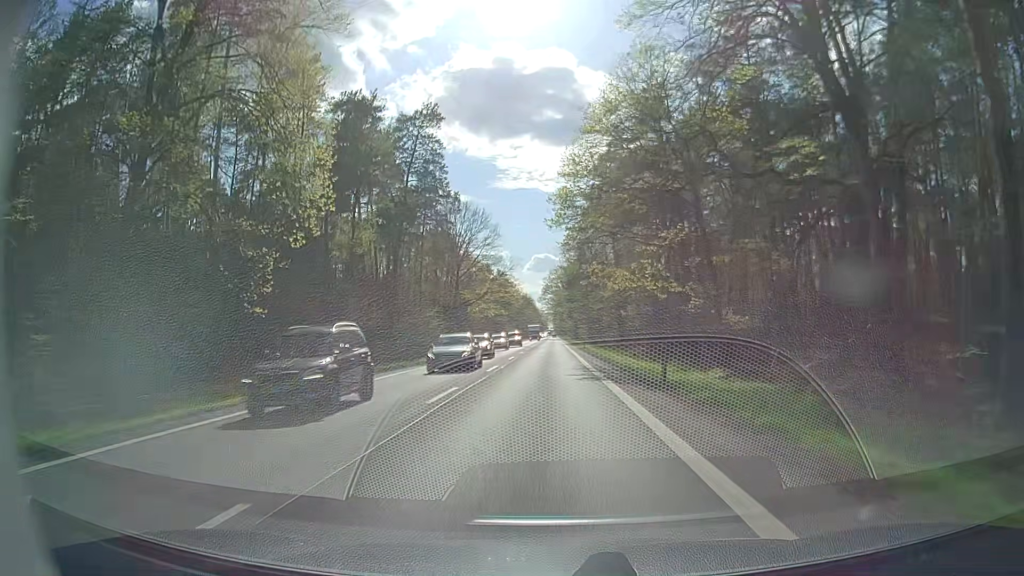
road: secondary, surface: asphalt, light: Day
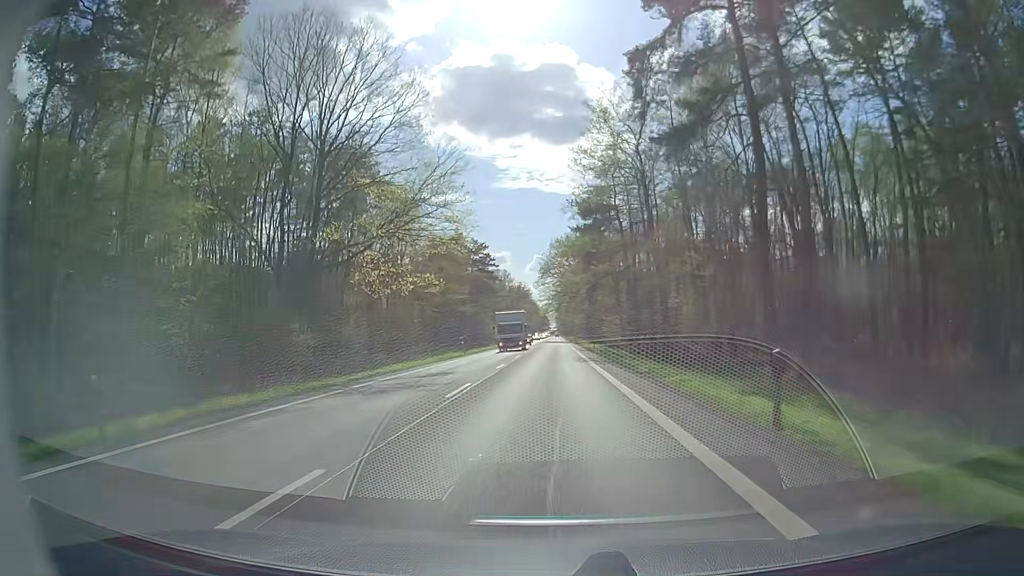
(-0.3, +59.5) m; 0°
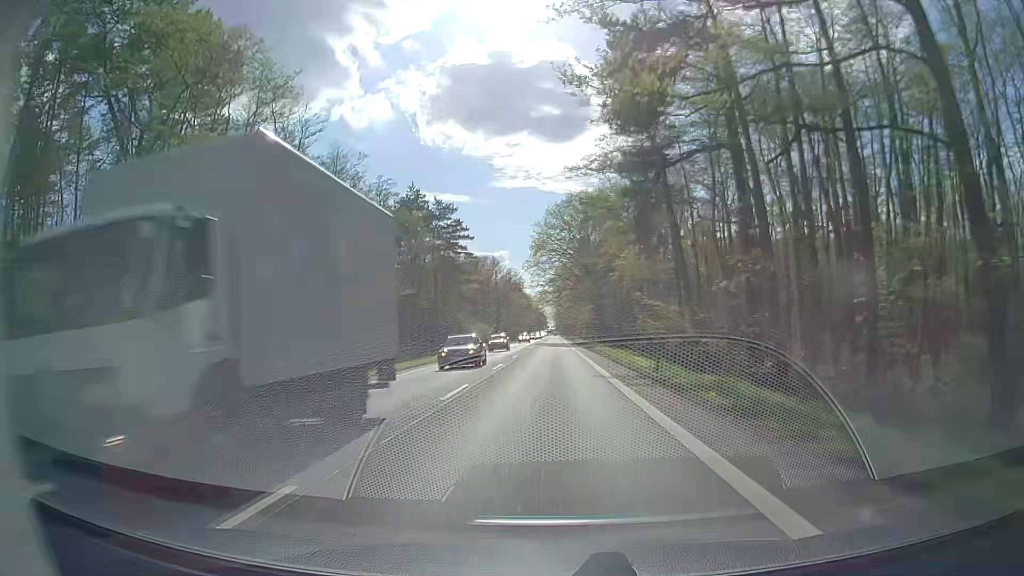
(0.0, +37.3) m; 0°
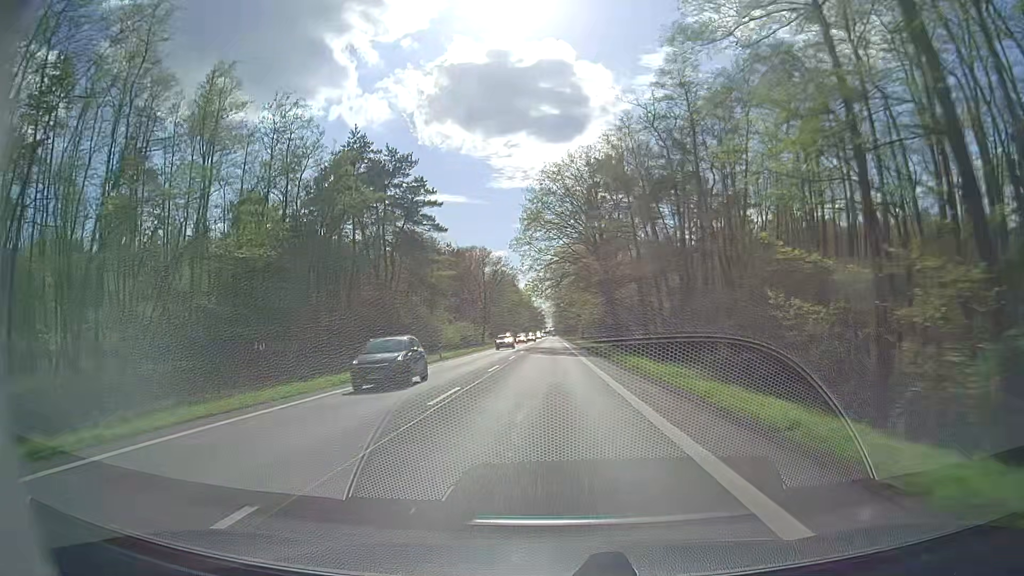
(0.0, +25.0) m; 0°
(0, +10) (0, +20) (0, +30) (0, +40) (0, +50) (0, +60) (0, +70) (0, +80) (0, +90) (0, +100) m
